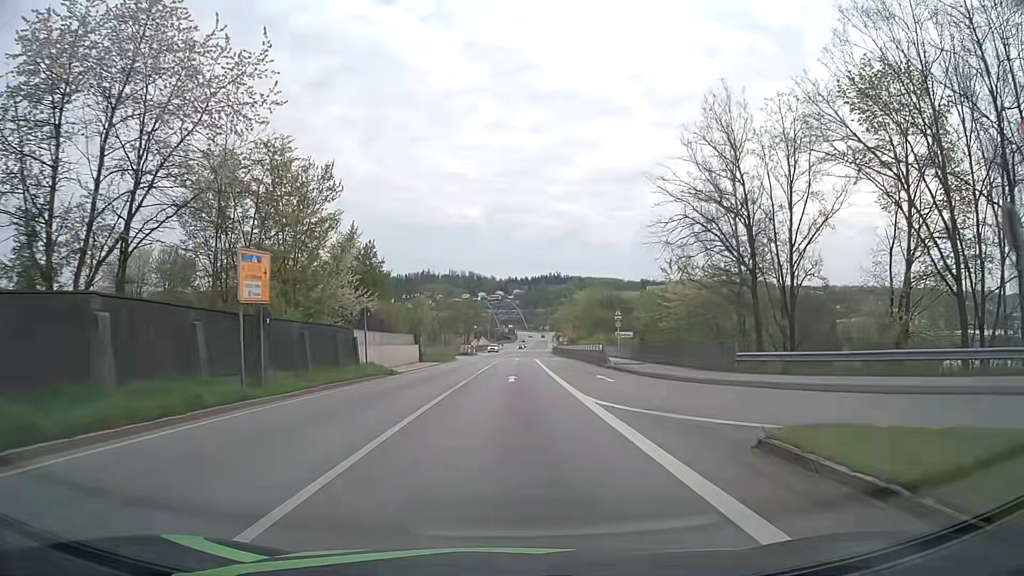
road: primary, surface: asphalt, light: Day
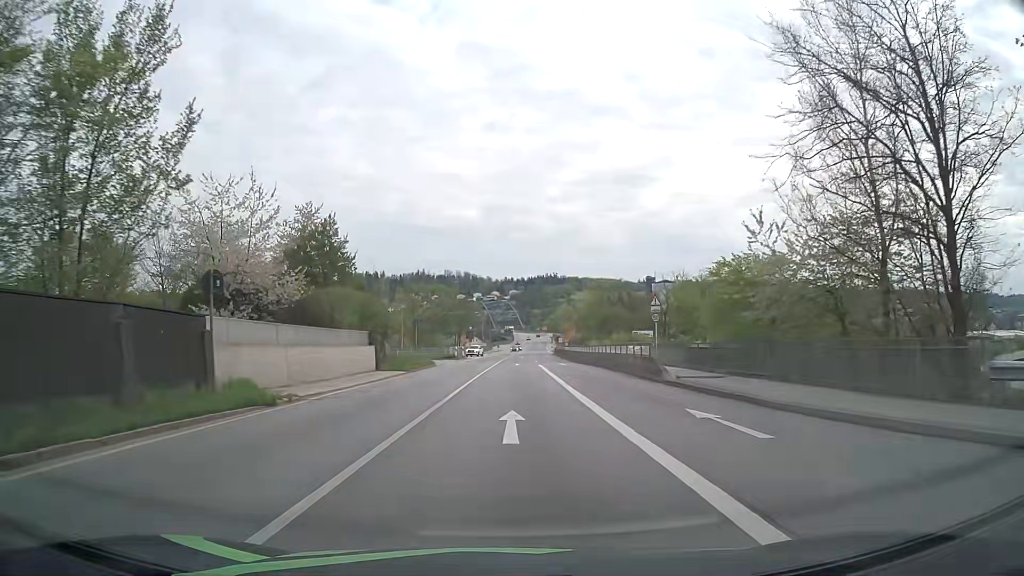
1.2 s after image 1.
(0.0, +15.3) m; 0°
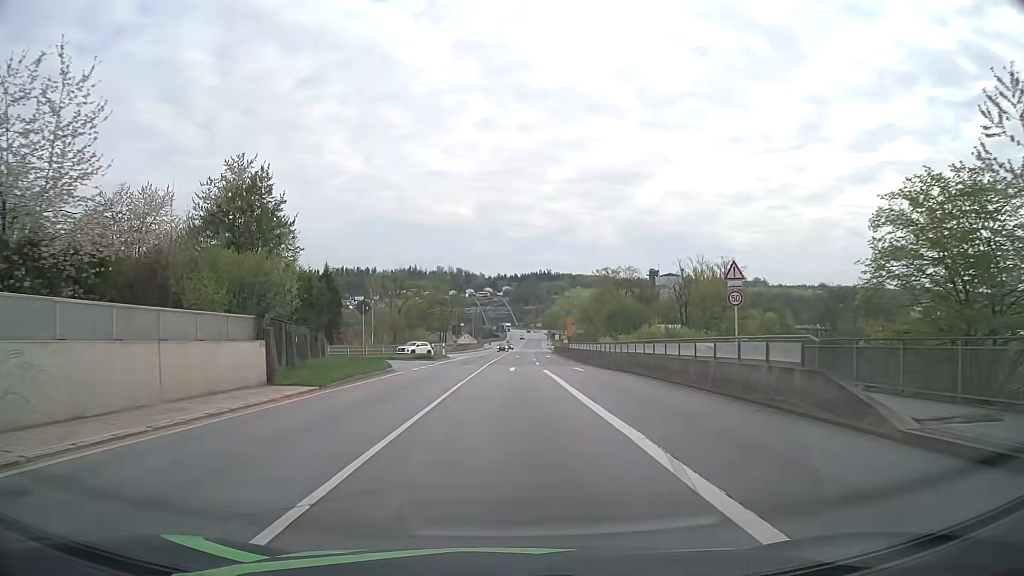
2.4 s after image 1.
(+0.2, +15.3) m; +1°
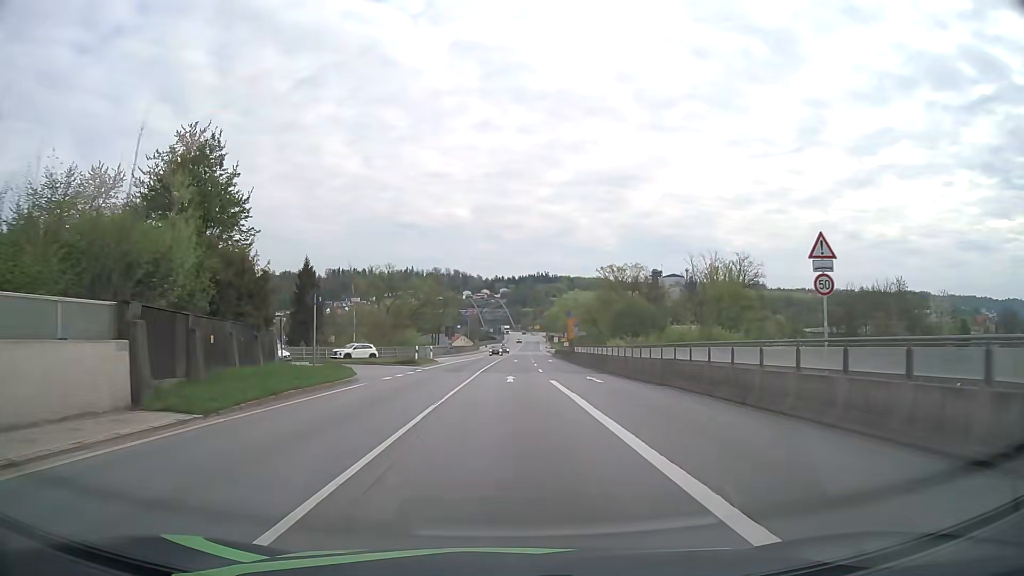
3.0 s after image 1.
(0.0, +7.6) m; +1°
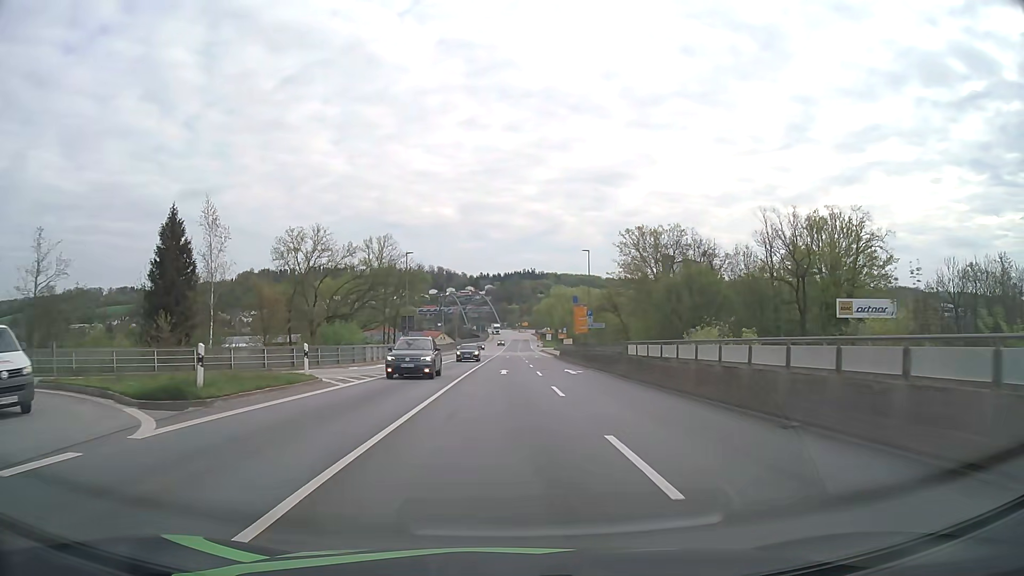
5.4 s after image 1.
(+0.2, +30.6) m; +1°
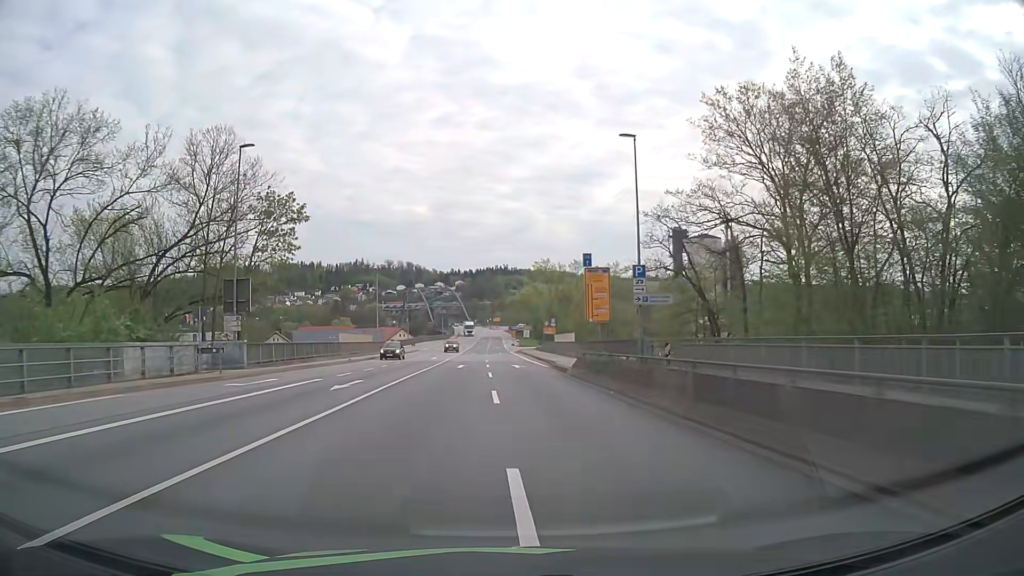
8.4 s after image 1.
(+1.2, +38.2) m; +2°
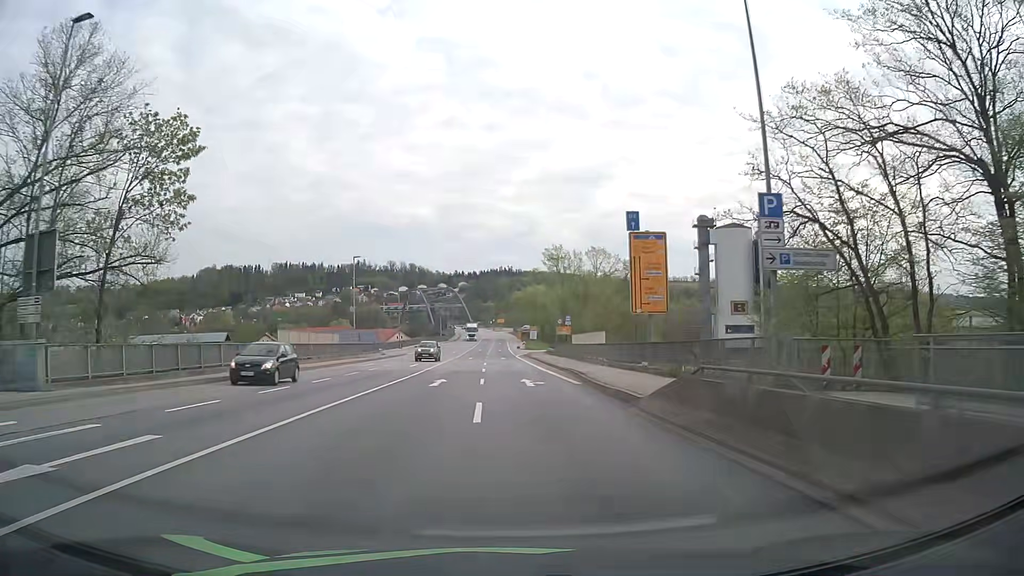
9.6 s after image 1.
(0.0, +15.3) m; 0°
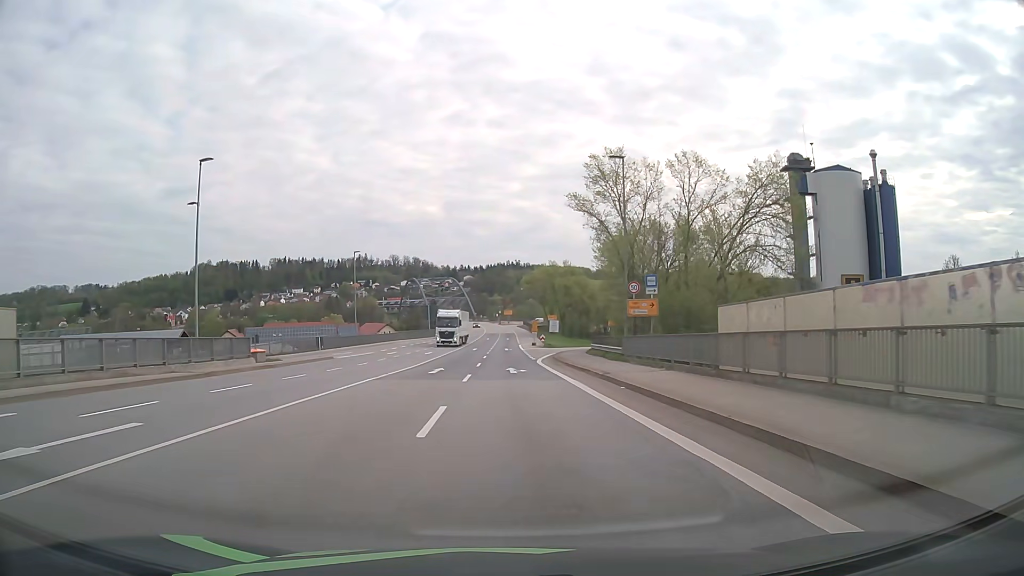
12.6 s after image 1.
(-0.2, +38.3) m; 0°
(0, +10) (0, +20) (0, +30) (0, +40) (0, +50) (0, +60) (0, +70) (-1, +80) (-1, +90) (-1, +100) m
